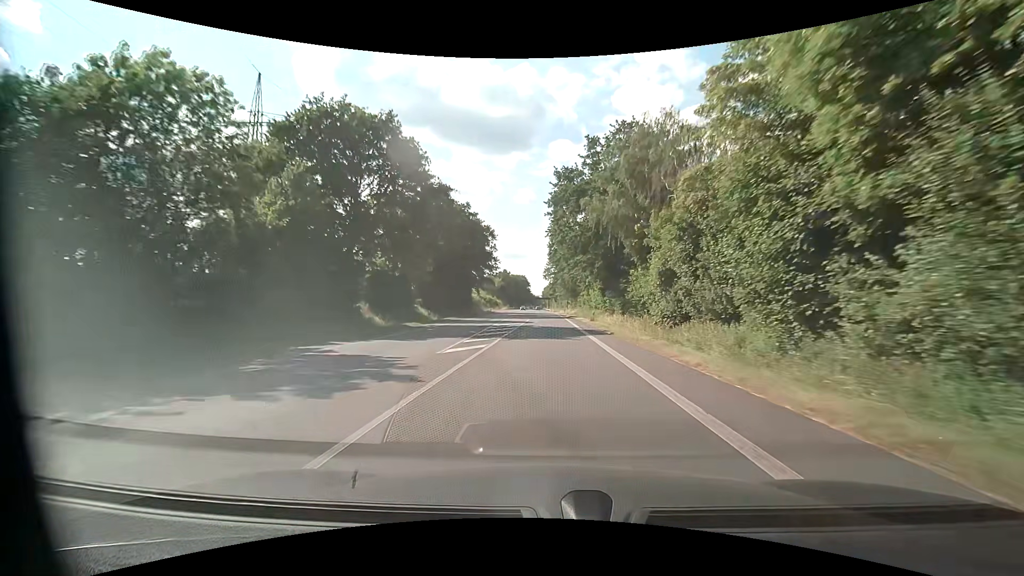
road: primary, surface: asphalt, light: Day
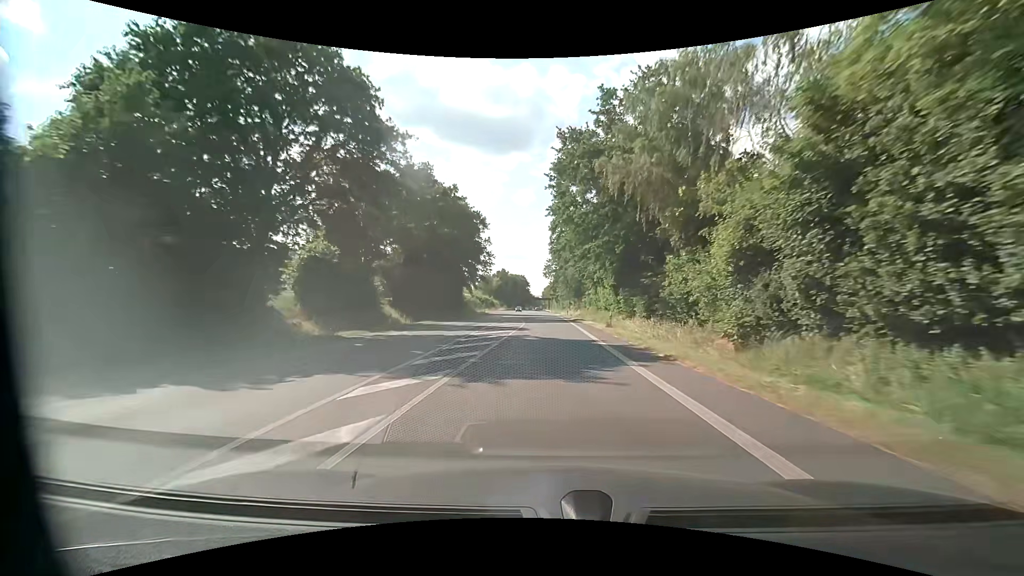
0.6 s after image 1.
(+0.1, +11.4) m; 0°
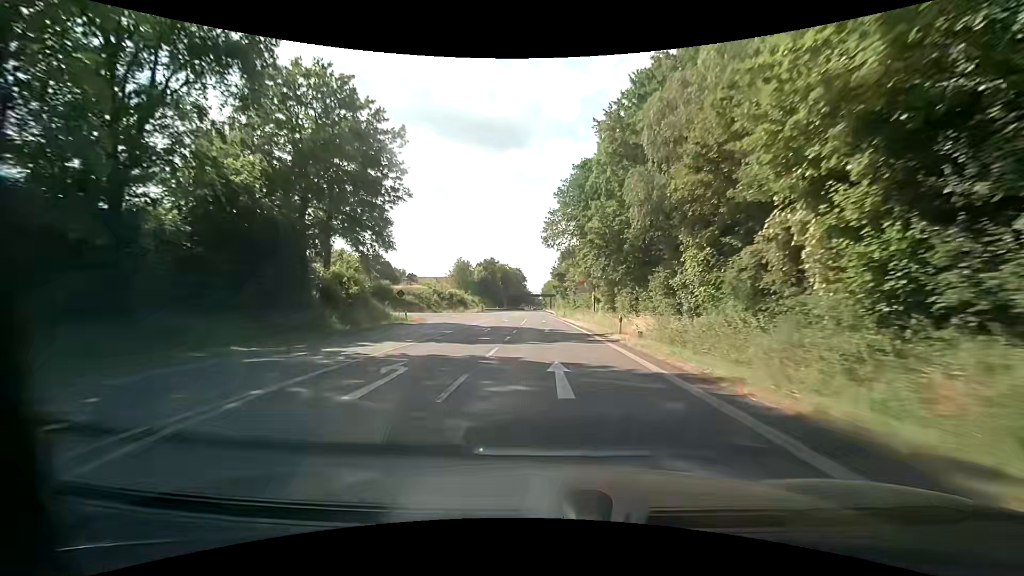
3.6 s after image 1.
(+0.1, +57.5) m; 0°
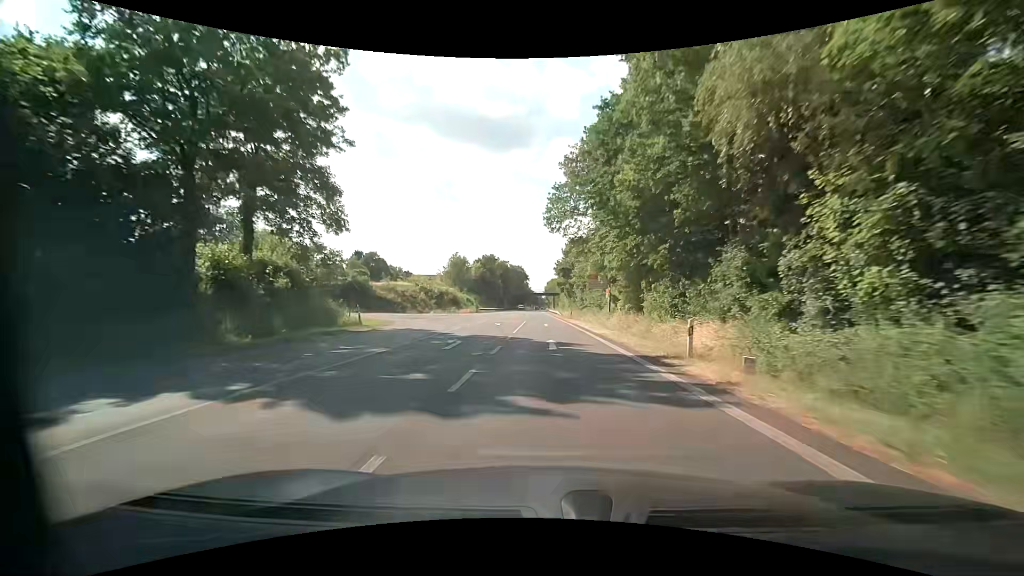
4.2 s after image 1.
(0.0, +11.6) m; 0°
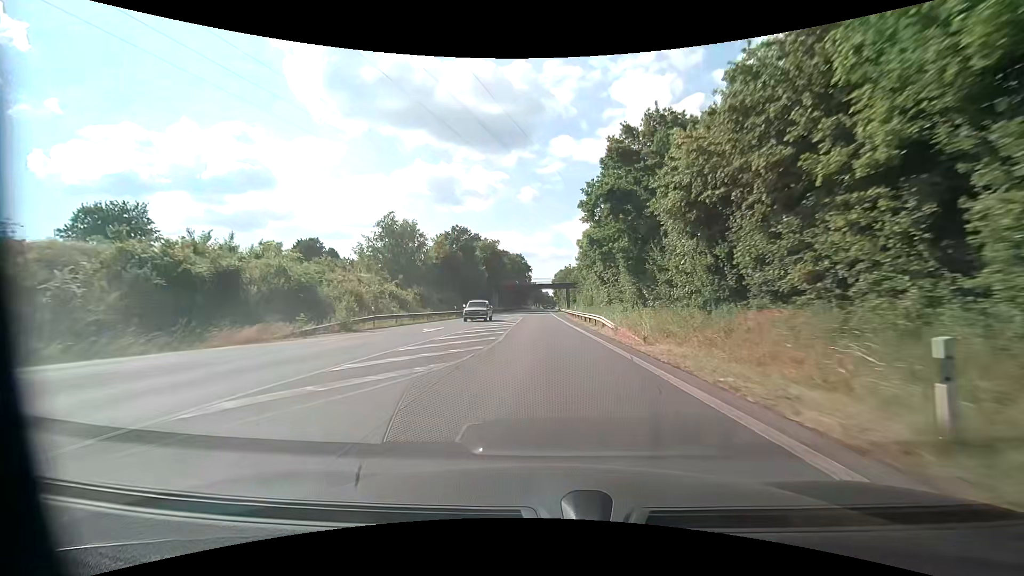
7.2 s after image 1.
(-0.4, +58.1) m; -1°
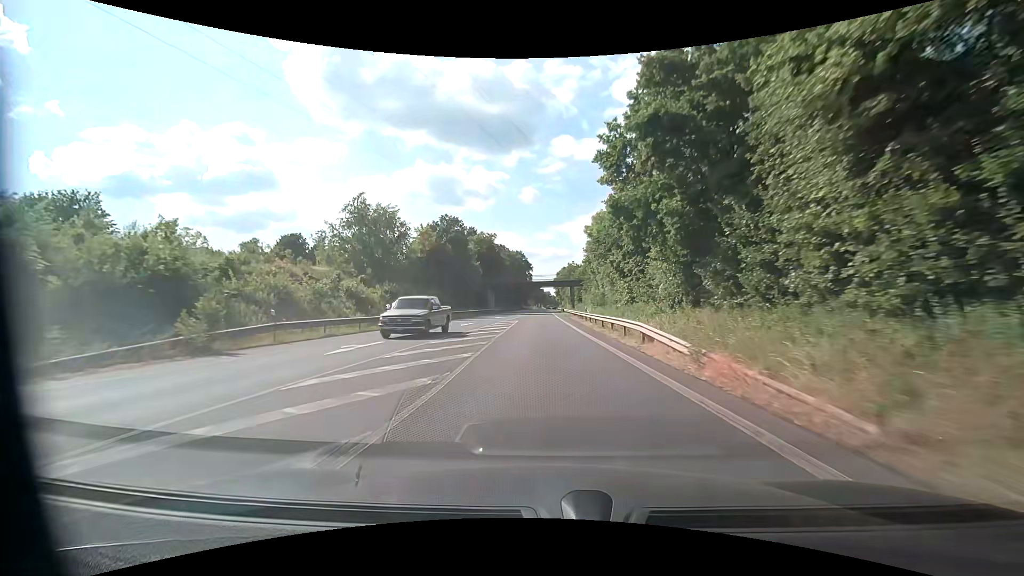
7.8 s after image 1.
(0.0, +11.6) m; 0°
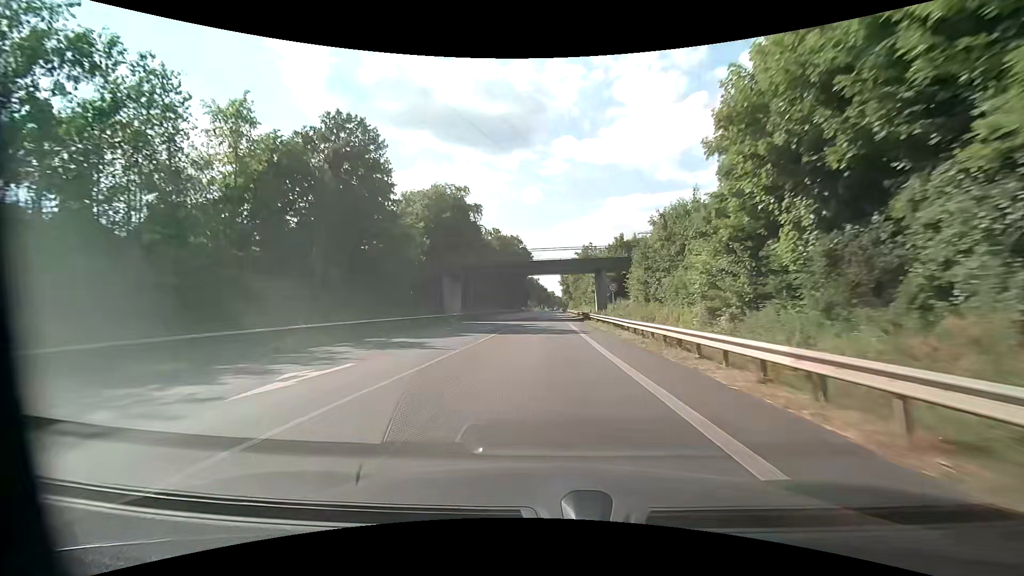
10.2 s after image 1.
(-0.6, +46.5) m; -1°
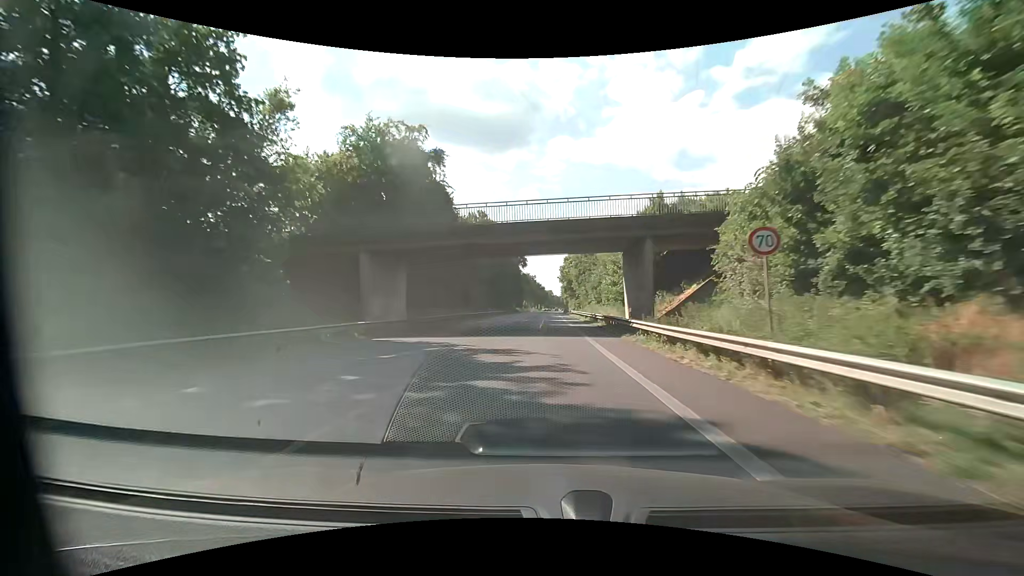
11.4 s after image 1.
(+0.1, +23.2) m; 0°
(0, +10) (0, +20) (0, +30) (0, +40) (0, +50) (0, +60) (0, +70) (0, +80) (0, +90) (+1, +100) m
